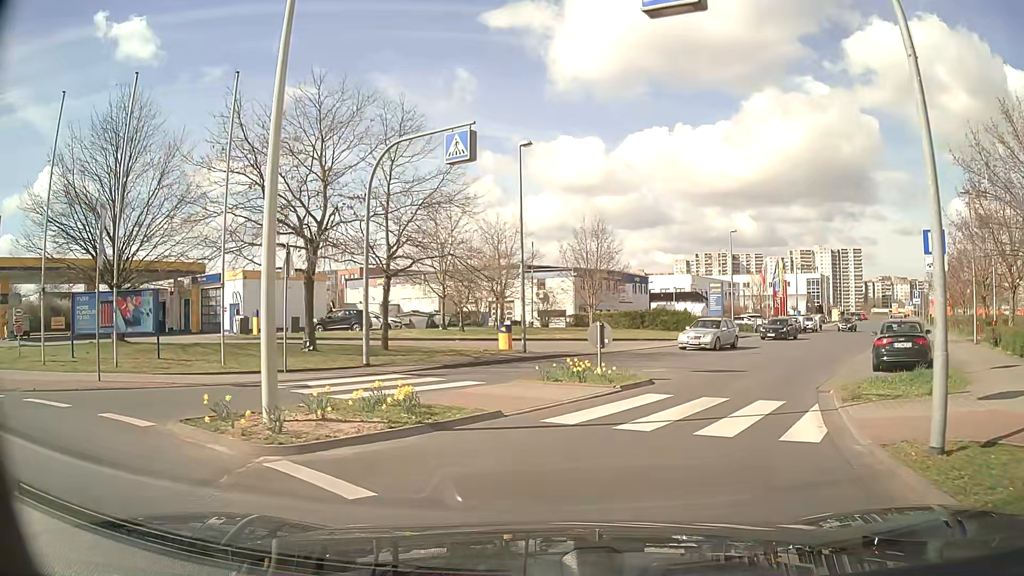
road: tertiary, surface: asphalt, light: Day
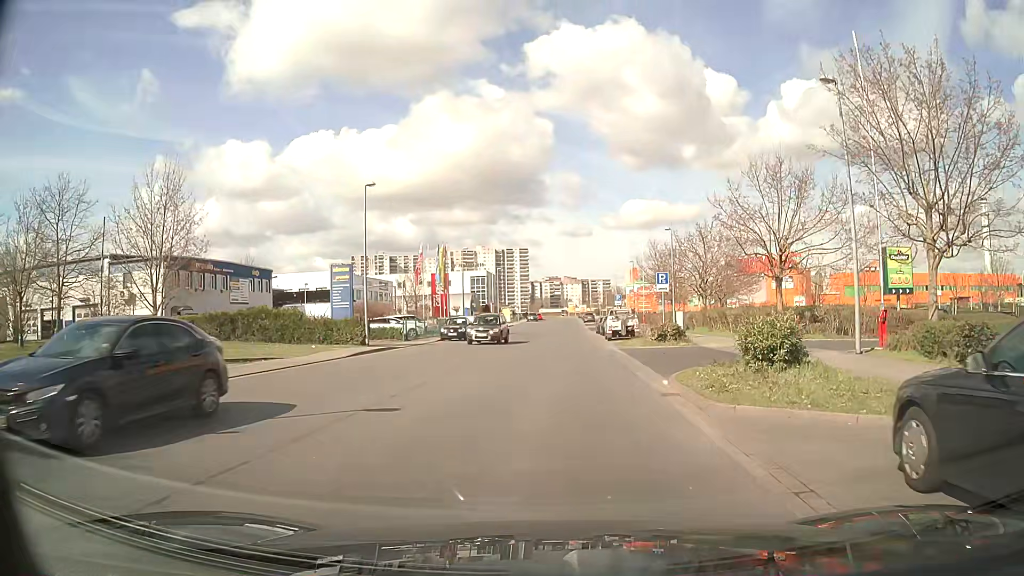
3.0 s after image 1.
(+5.0, +17.3) m; +29°
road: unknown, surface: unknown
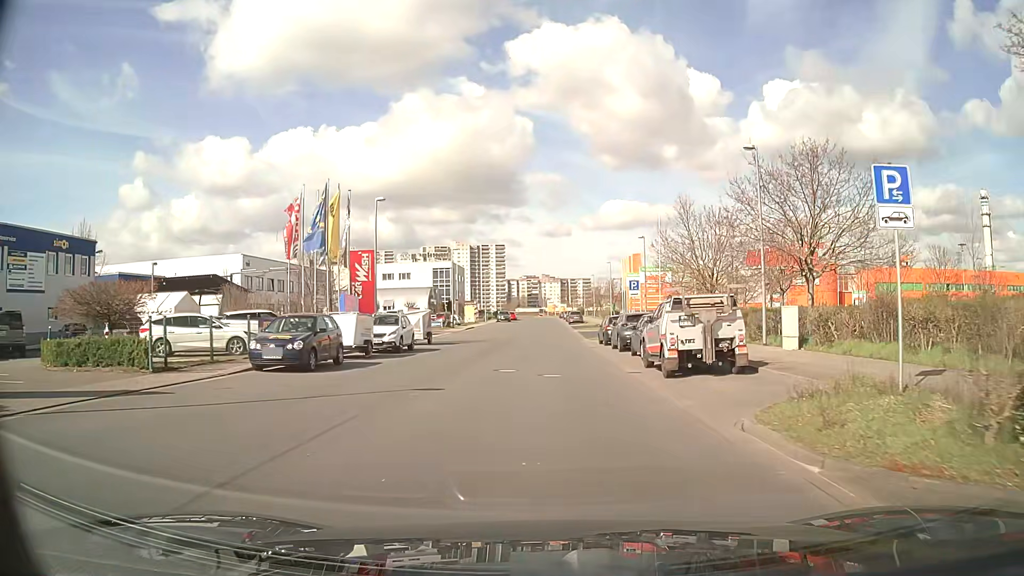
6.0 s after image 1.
(+0.4, +24.9) m; +2°
